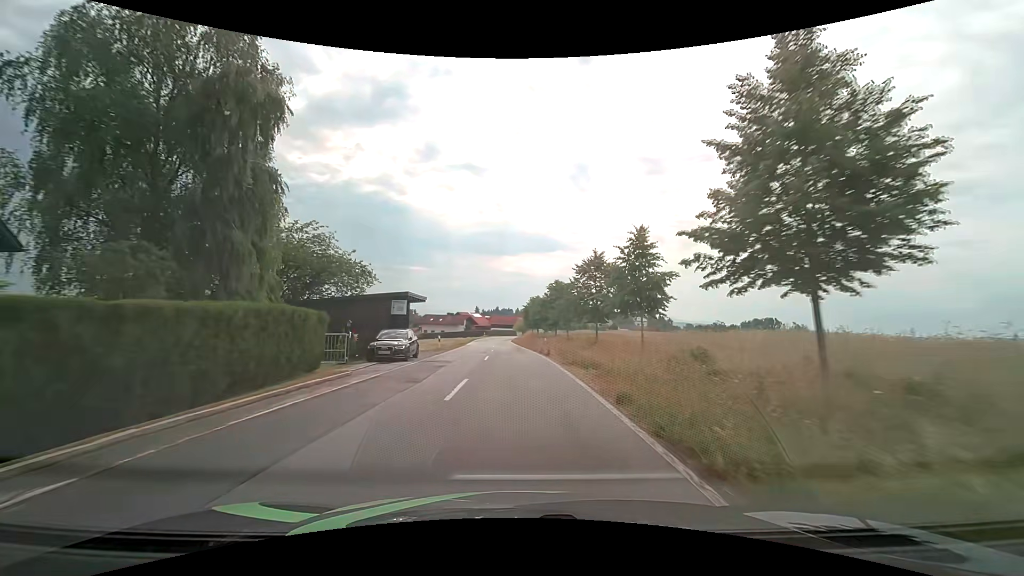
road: tertiary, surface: asphalt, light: Day
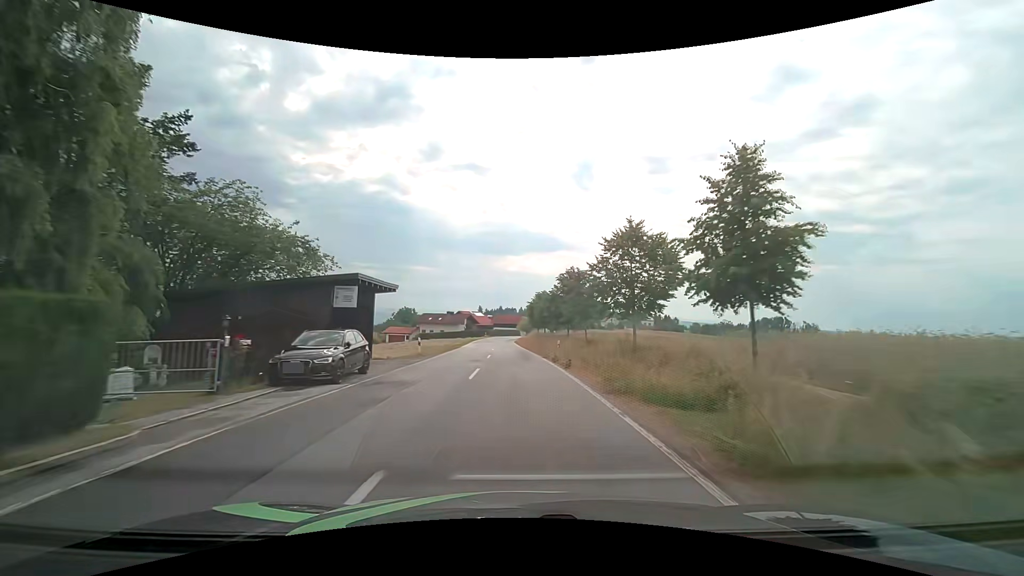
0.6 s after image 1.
(0.0, +8.9) m; 0°
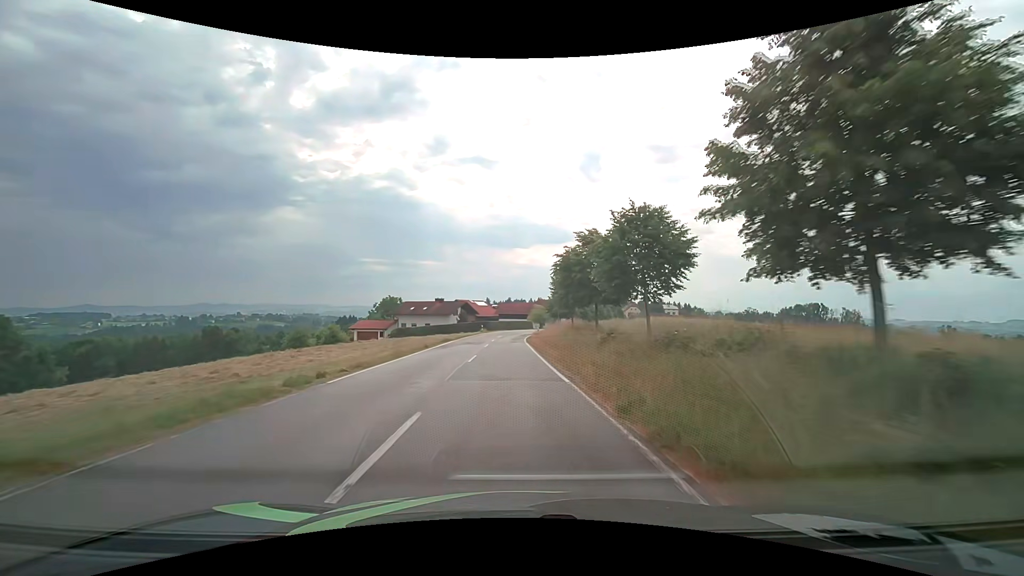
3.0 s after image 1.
(-0.7, +36.5) m; -1°
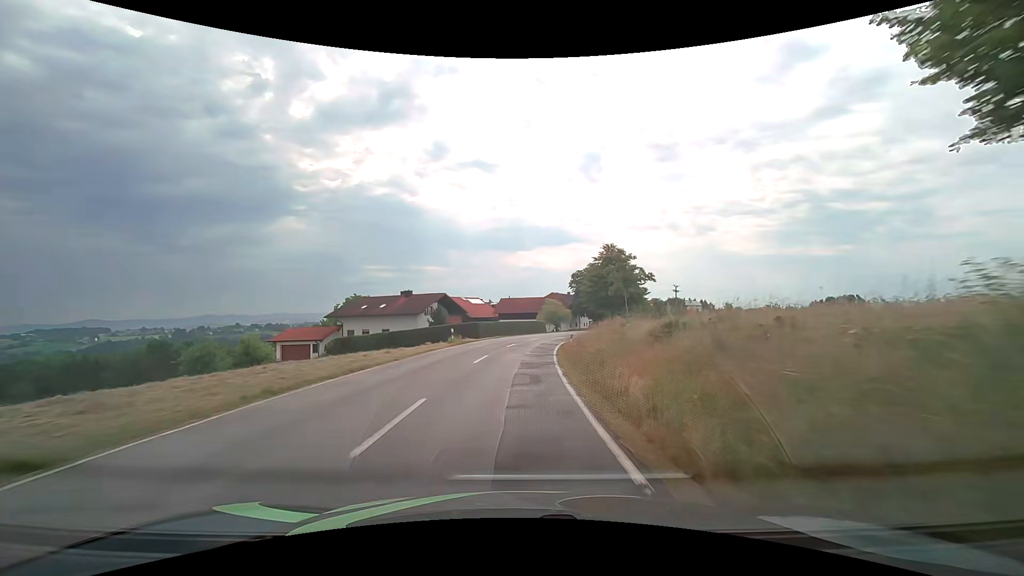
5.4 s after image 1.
(-0.4, +36.6) m; 0°
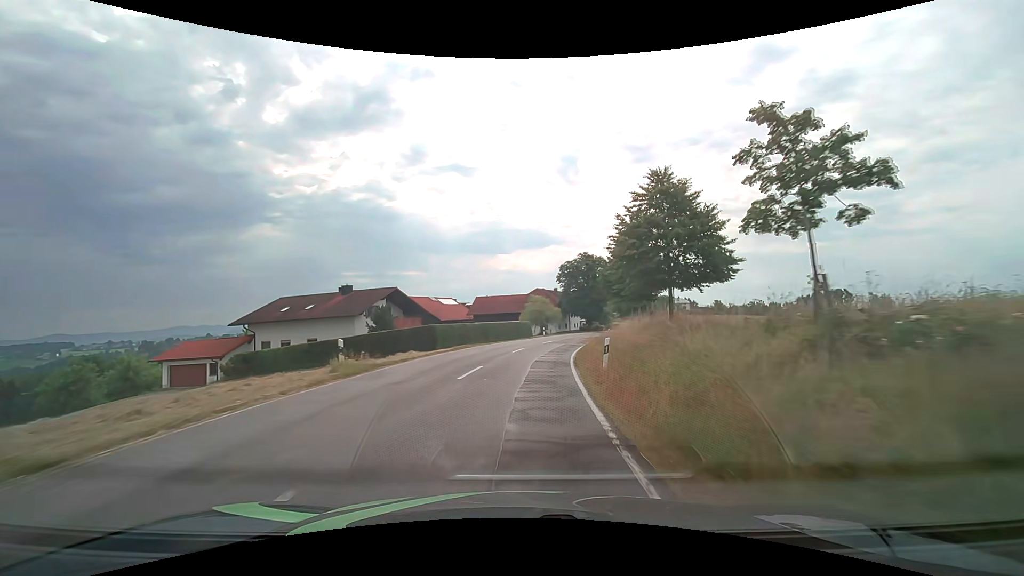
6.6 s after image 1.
(+0.1, +17.9) m; +2°
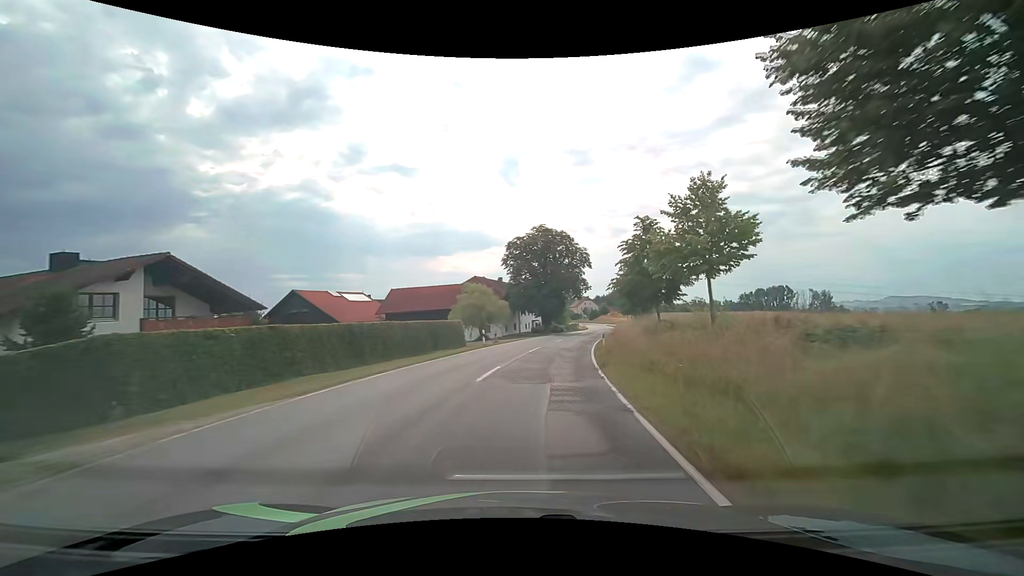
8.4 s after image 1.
(+1.2, +25.9) m; +7°
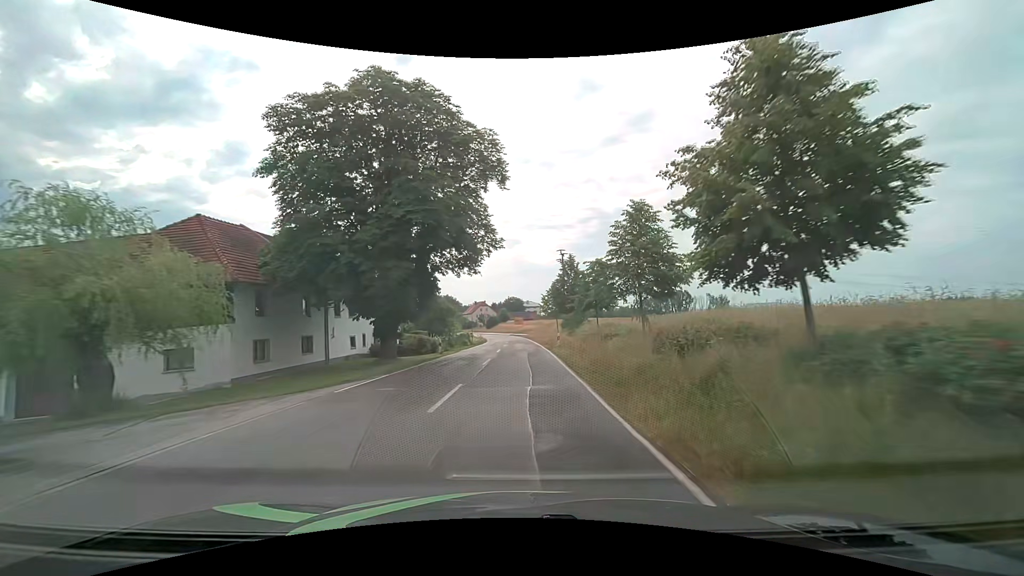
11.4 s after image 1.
(+4.8, +41.2) m; +12°
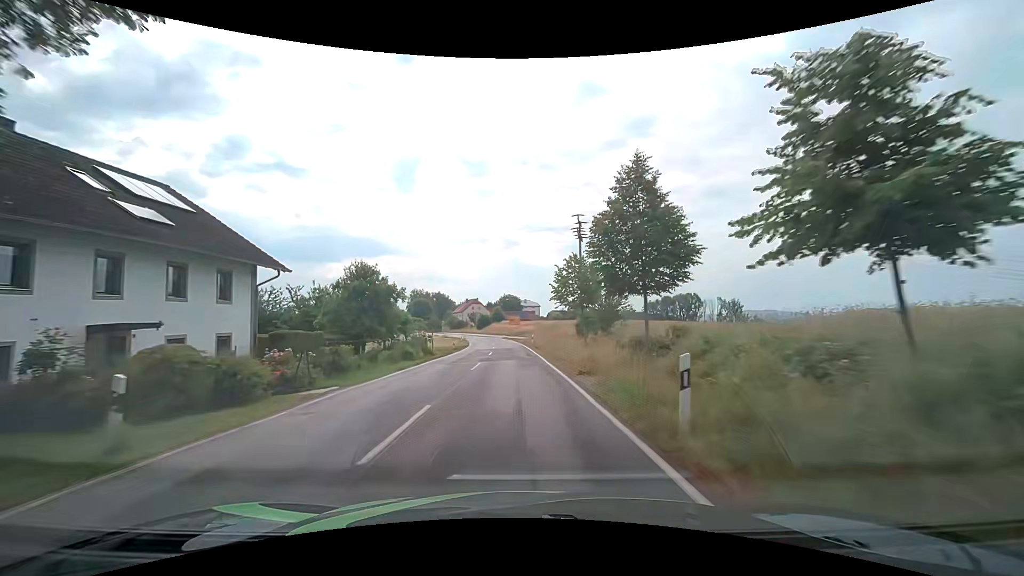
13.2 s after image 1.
(+0.3, +24.9) m; +1°
(0, +10) (0, +20) (-1, +30) (-1, +40) (-1, +50) (-2, +60) (-3, +70) (-4, +80) (-5, +90) (-7, +100) m
